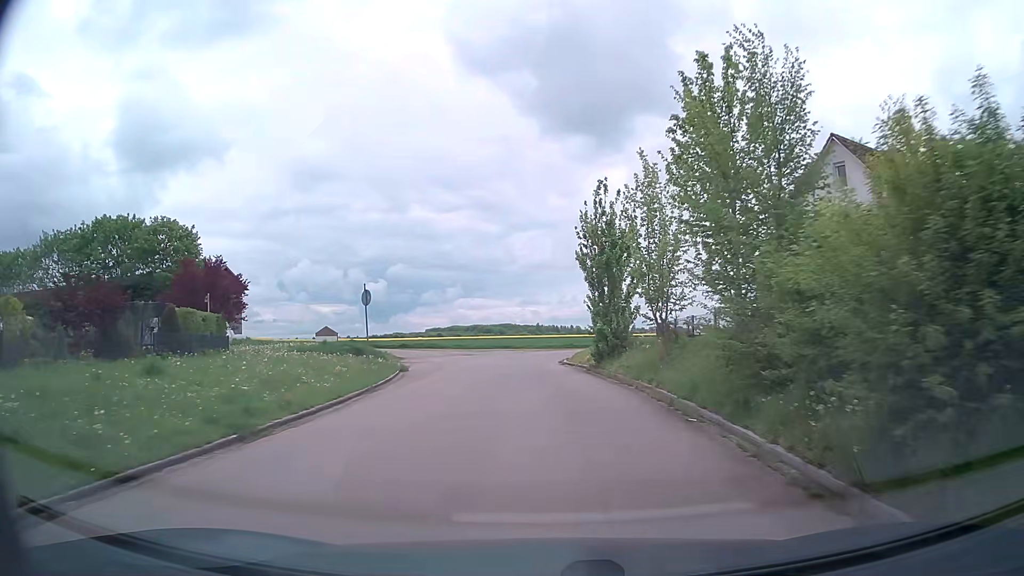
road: residential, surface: asphalt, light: Day
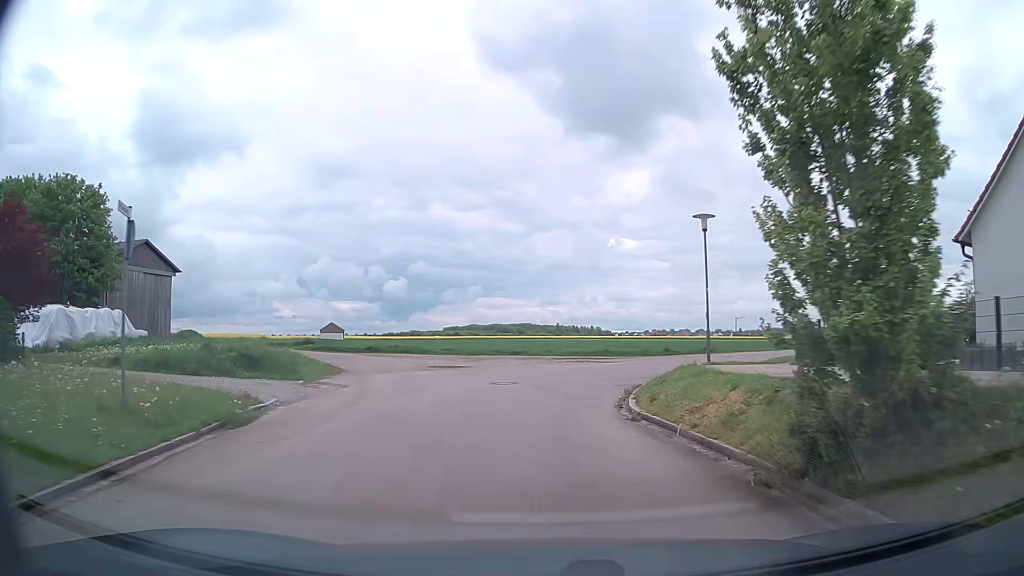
(-0.2, +16.3) m; -2°
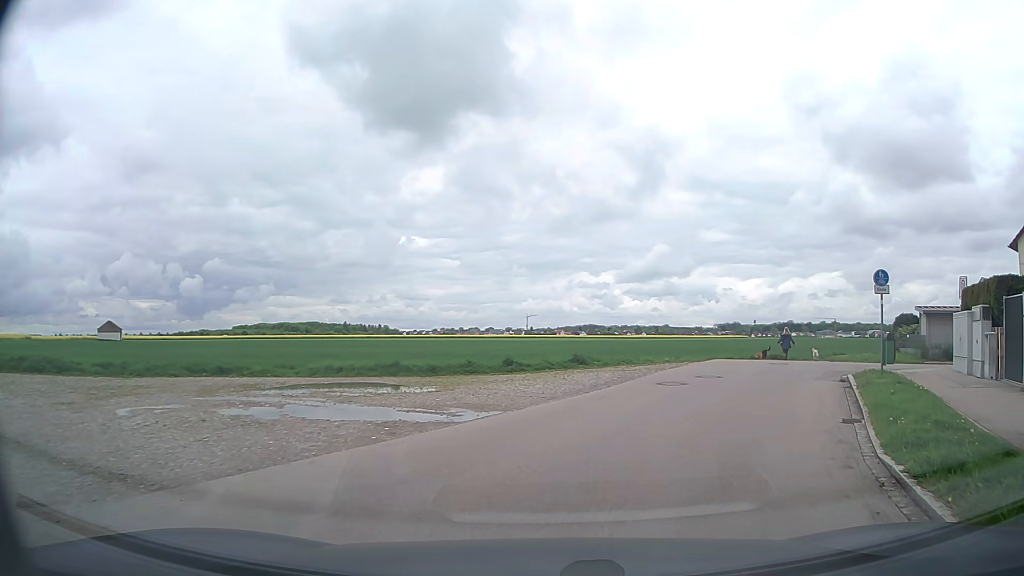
(+1.0, +20.1) m; +16°
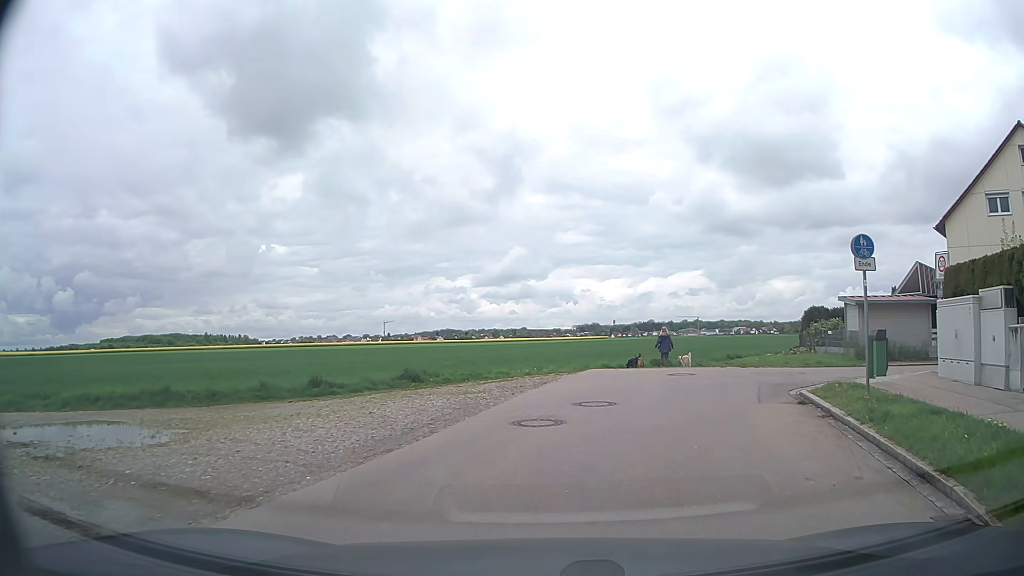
(+0.8, +6.1) m; +14°
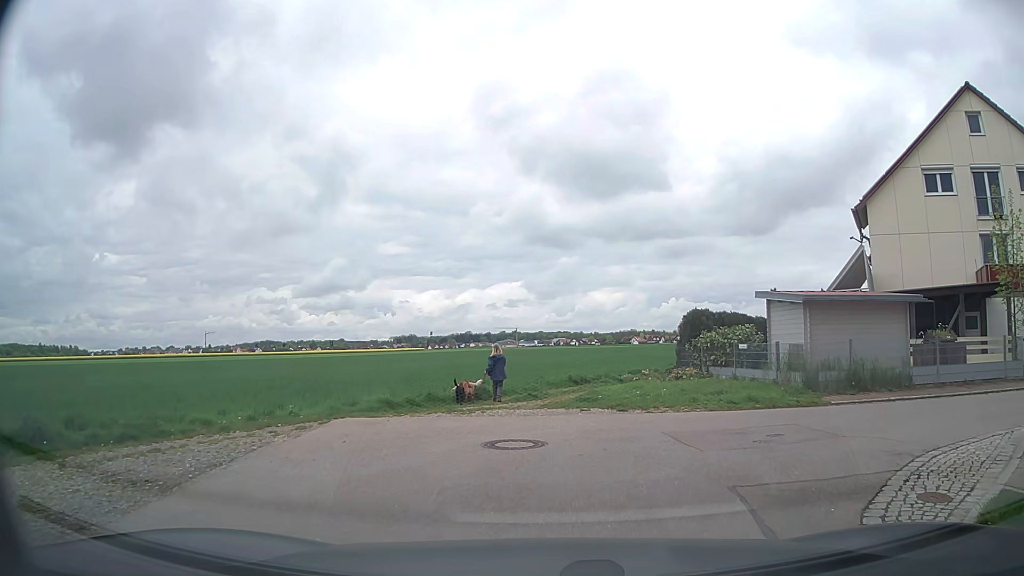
(+1.2, +9.5) m; +15°
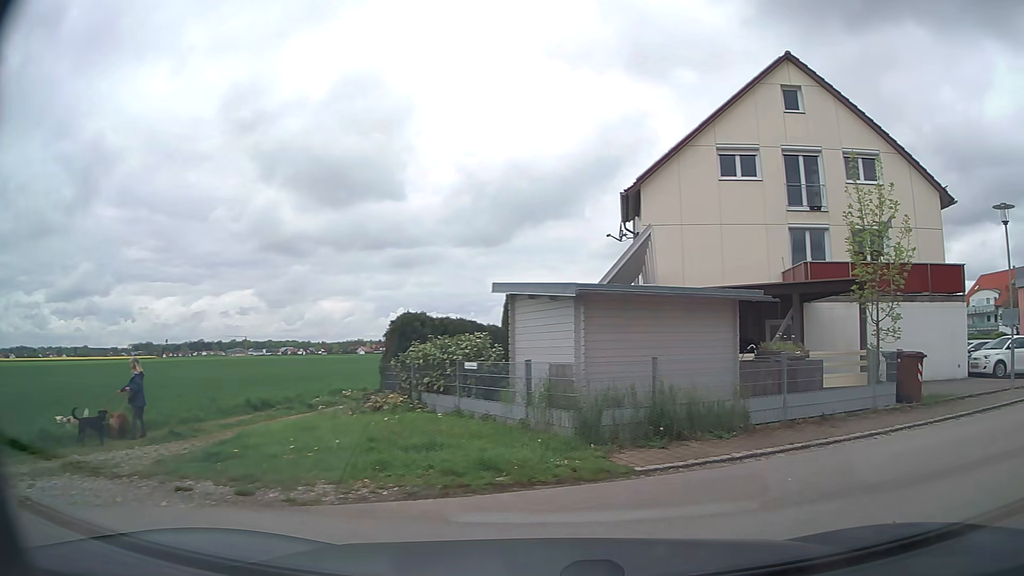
(+0.9, +5.8) m; +20°
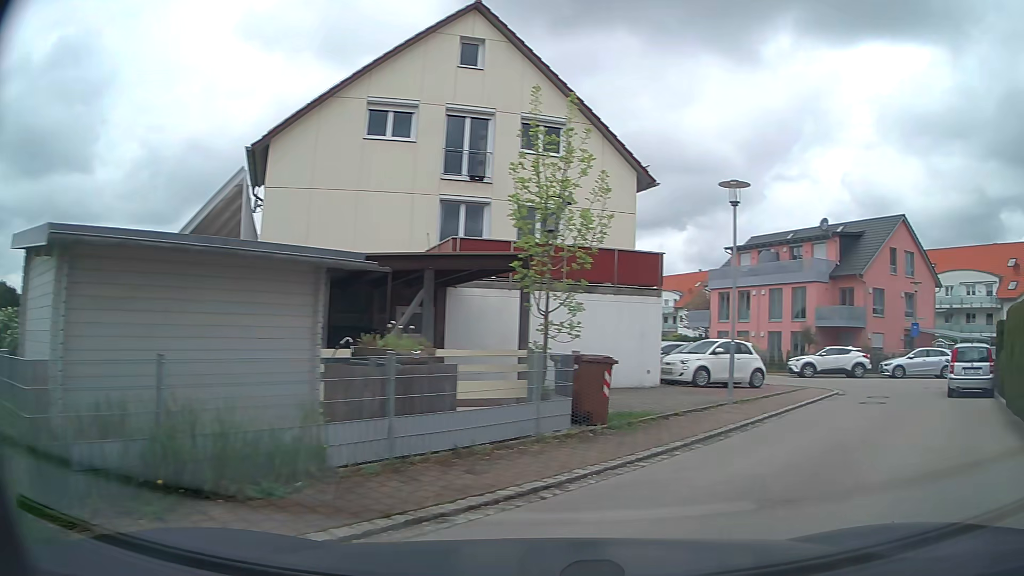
(+0.9, +3.9) m; +28°
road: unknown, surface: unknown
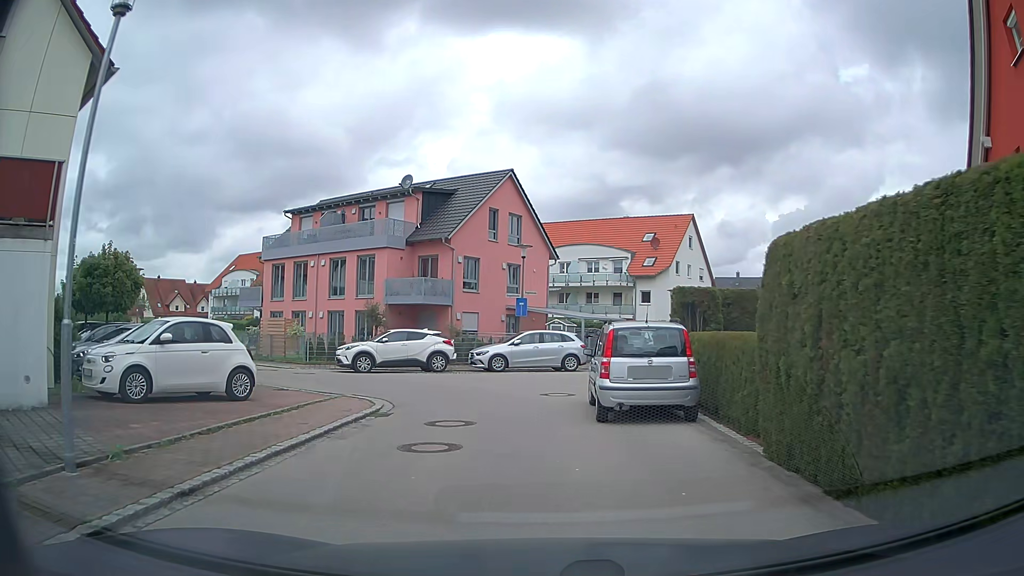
(+4.4, +8.3) m; +38°
